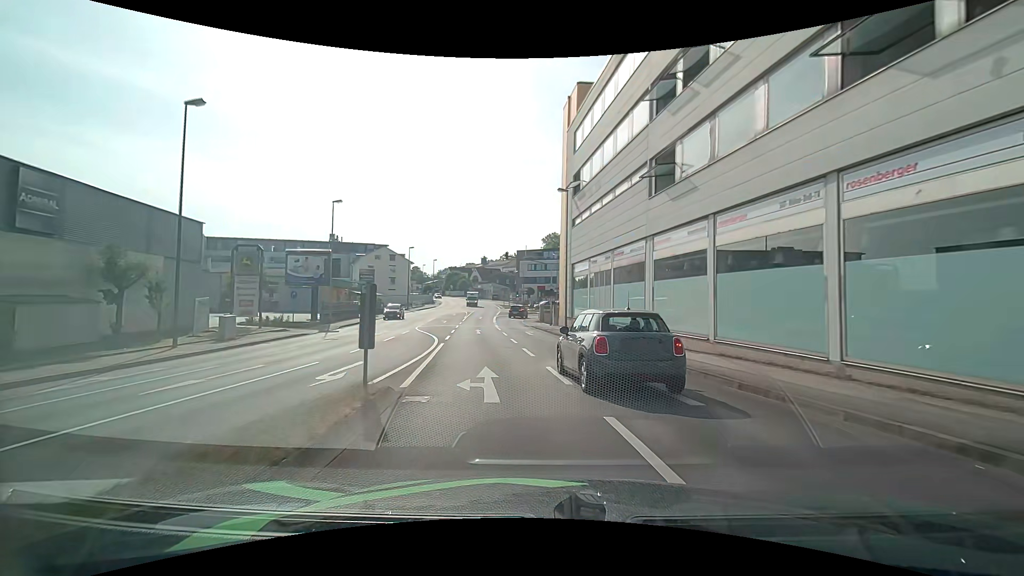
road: tertiary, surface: asphalt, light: Day
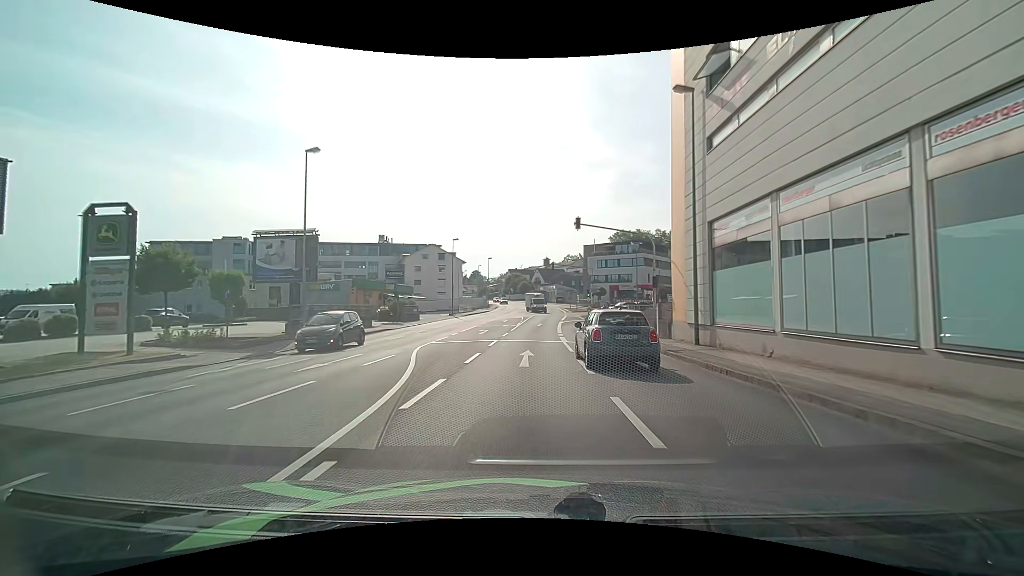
(-0.9, +16.4) m; -6°
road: tertiary_link
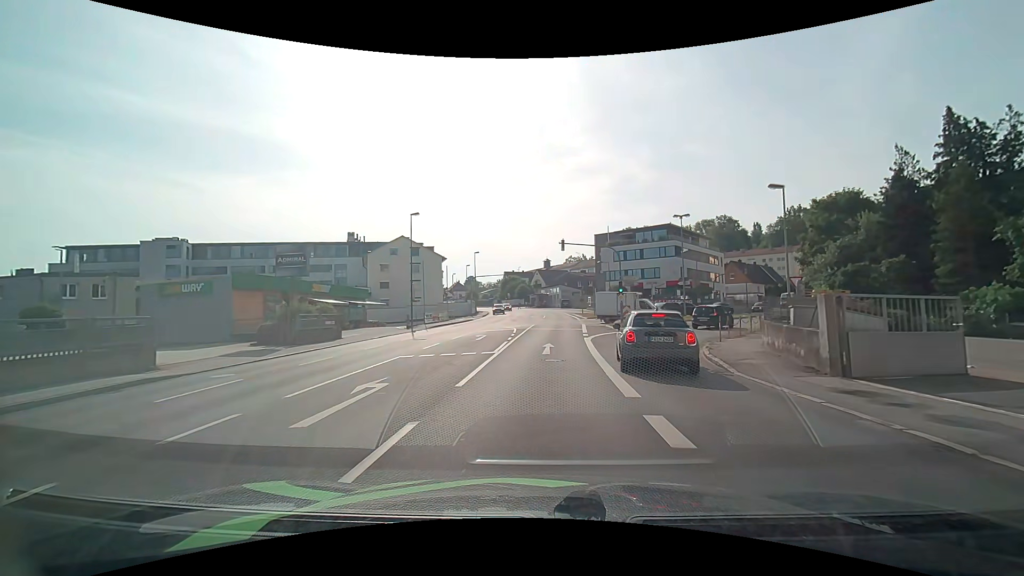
(-0.1, +22.5) m; 0°
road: tertiary
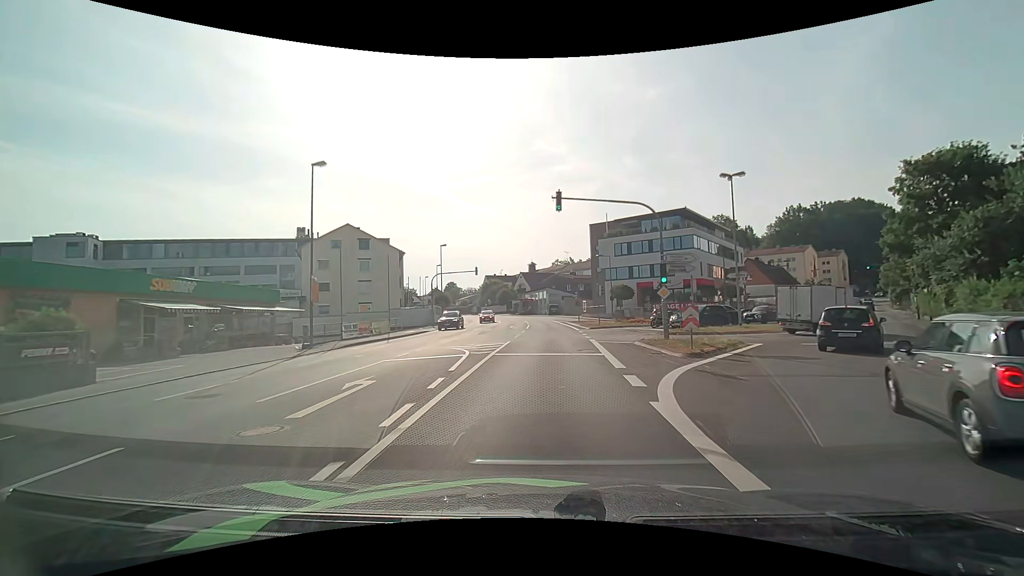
(+0.2, +17.1) m; +1°
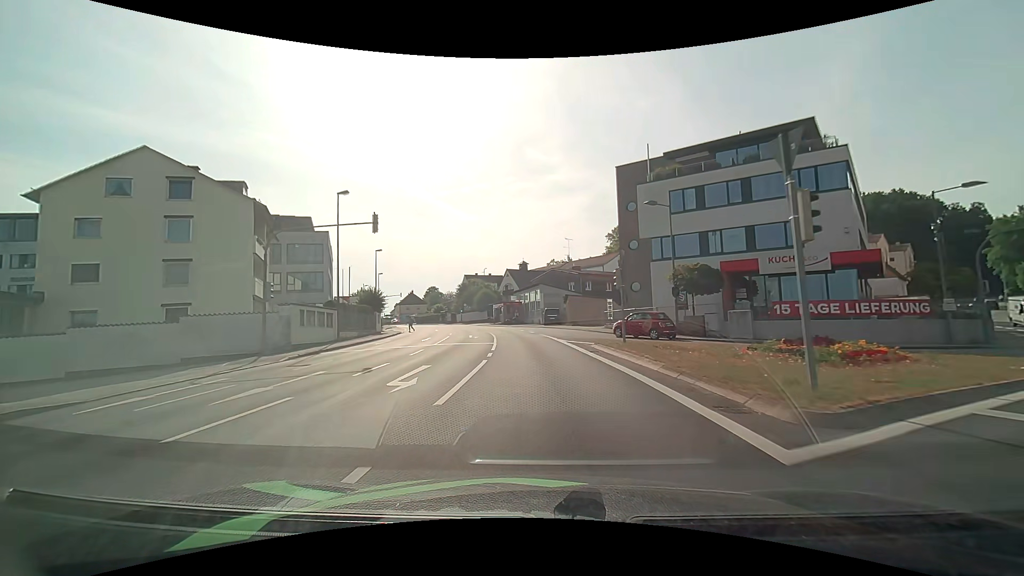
(+0.5, +32.0) m; +1°
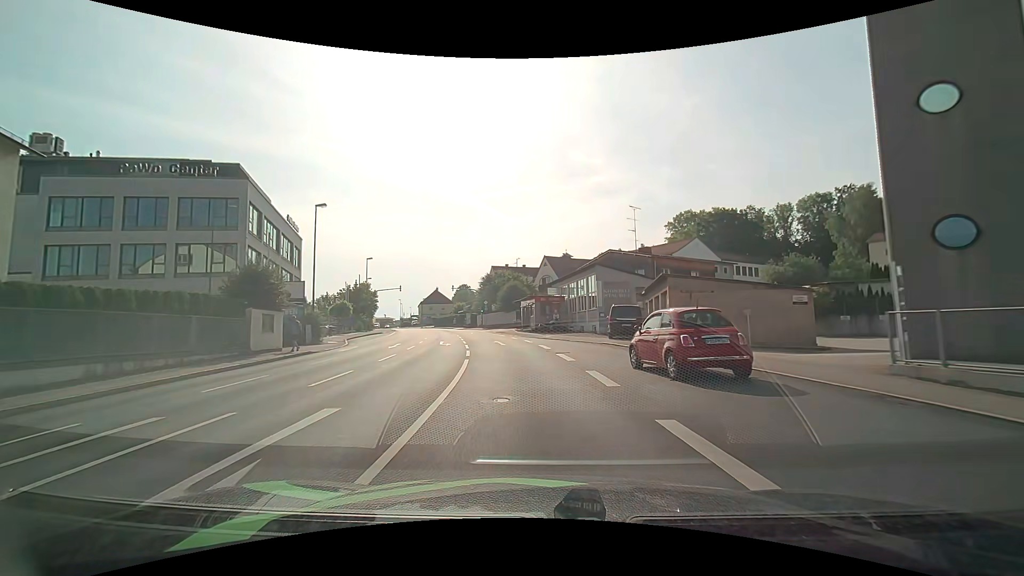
(-0.8, +27.4) m; -5°
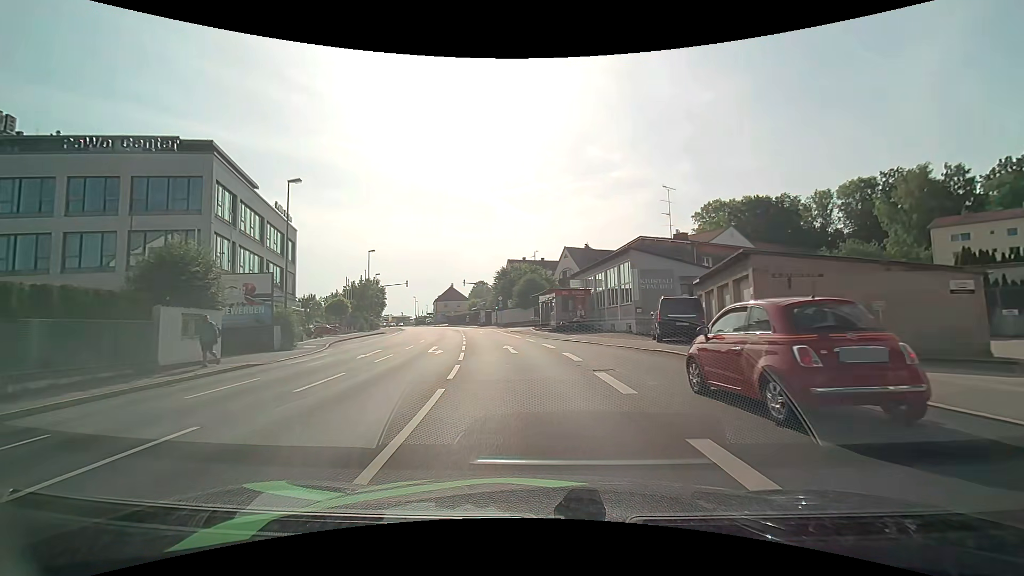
(-0.1, +7.1) m; -2°
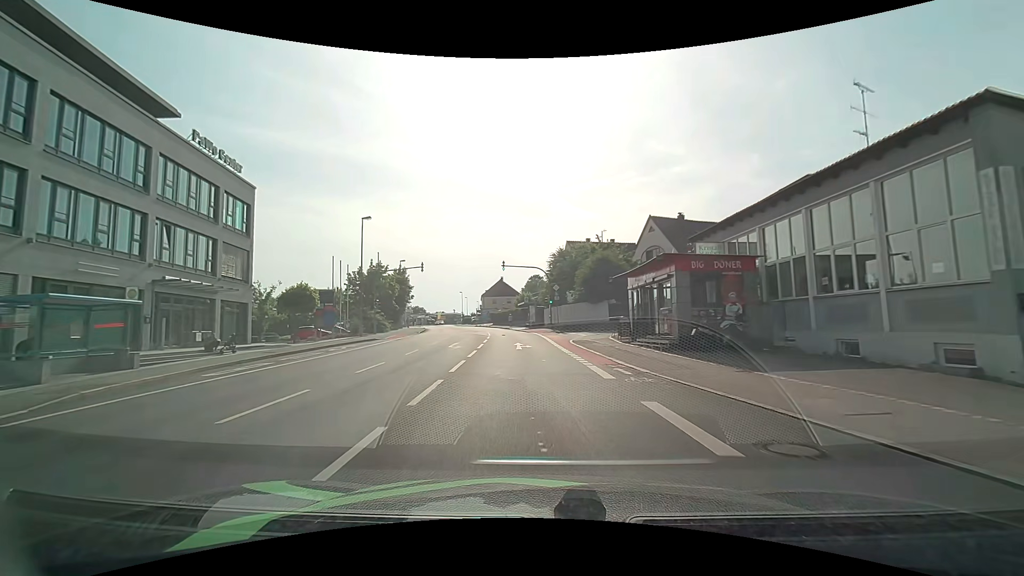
(-1.3, +21.5) m; -7°
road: tertiary_link
(0, +10) (-1, +20) (-1, +30) (-2, +40) (-4, +50) (-6, +60) (-8, +69) (-10, +79) (-13, +89) (-15, +98) m
